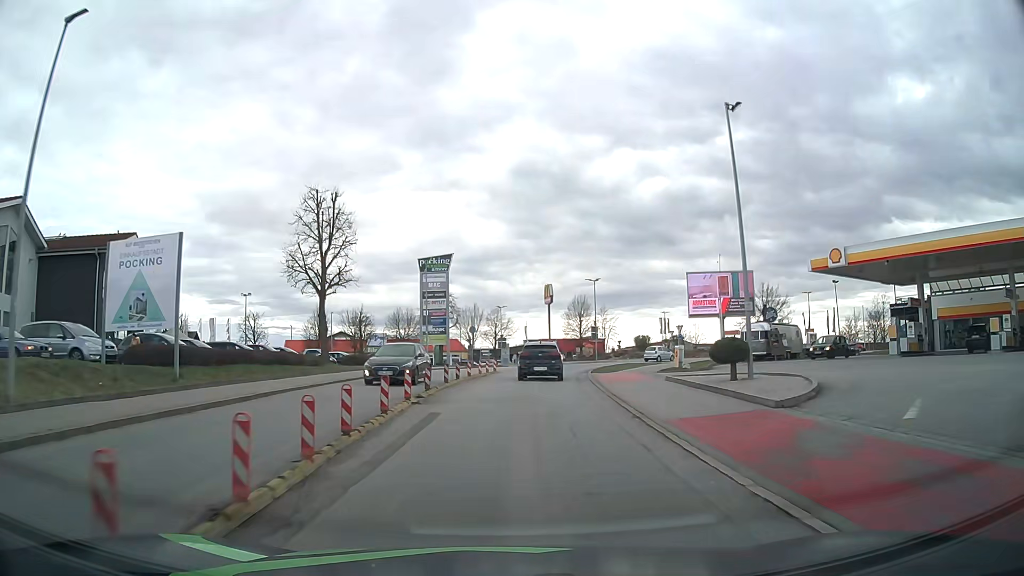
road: secondary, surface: asphalt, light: Day
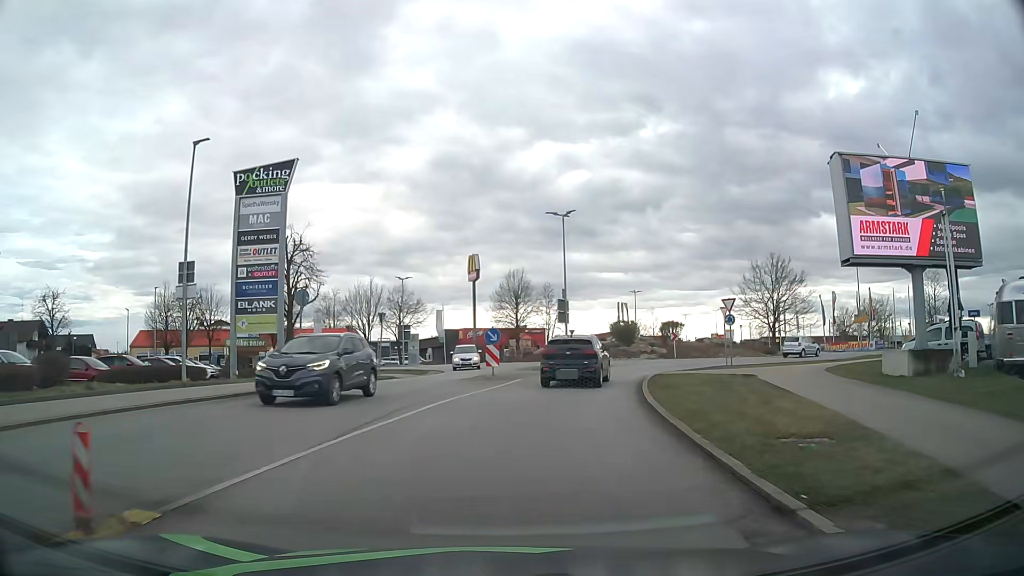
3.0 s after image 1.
(+1.4, +31.6) m; +6°
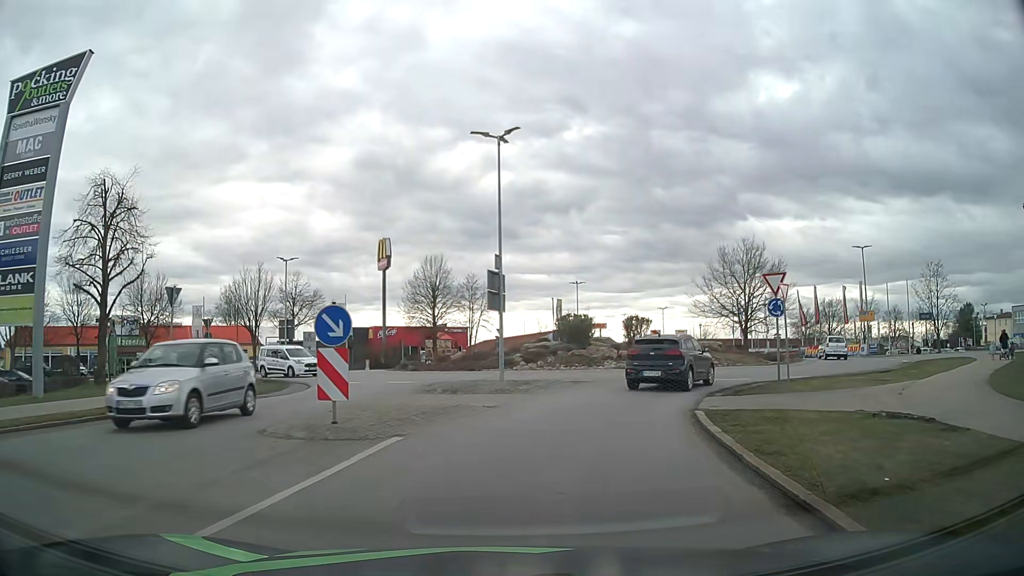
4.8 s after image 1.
(+0.7, +14.1) m; +6°
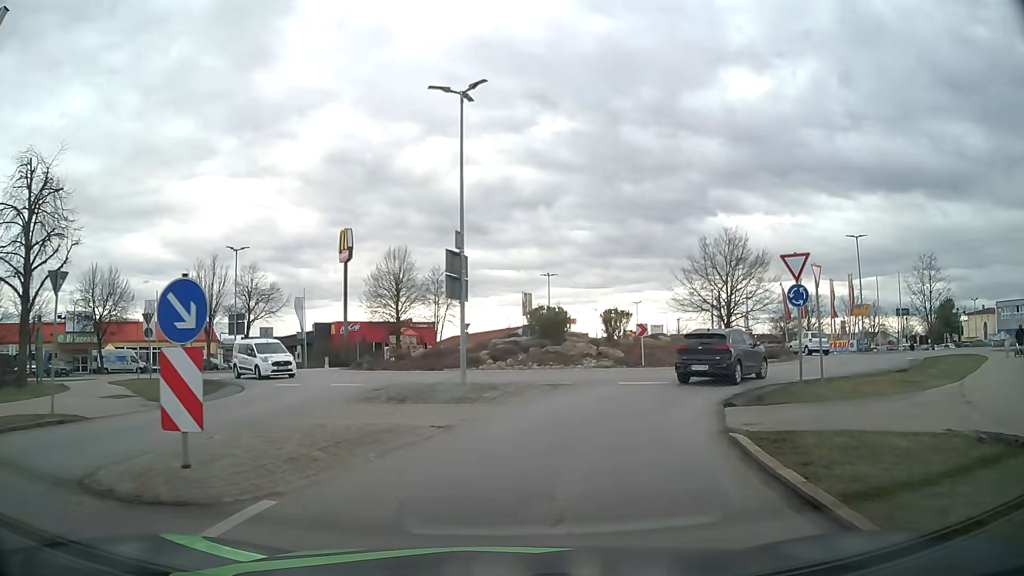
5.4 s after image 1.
(+0.1, +3.8) m; +2°
